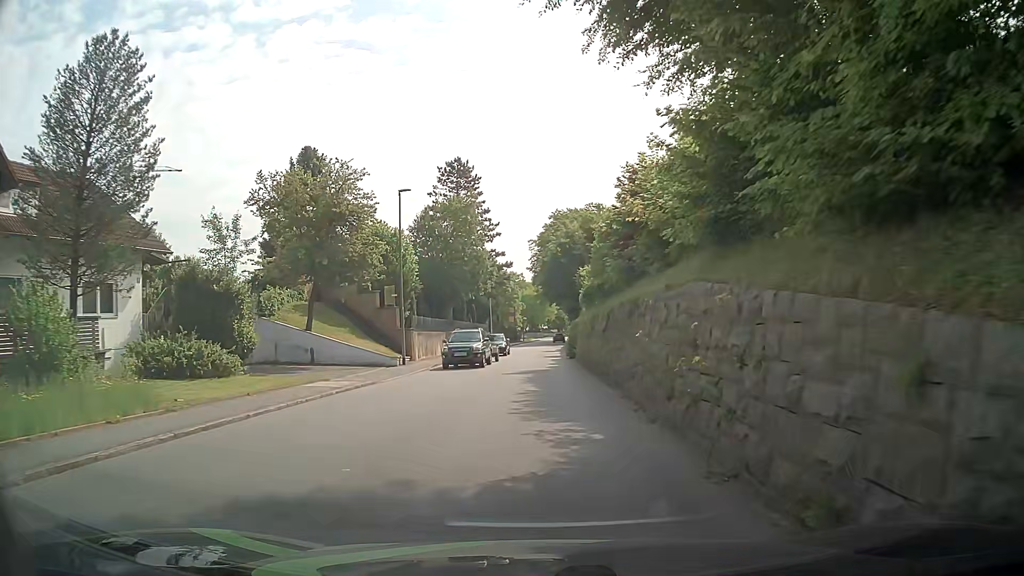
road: tertiary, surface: asphalt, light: Day
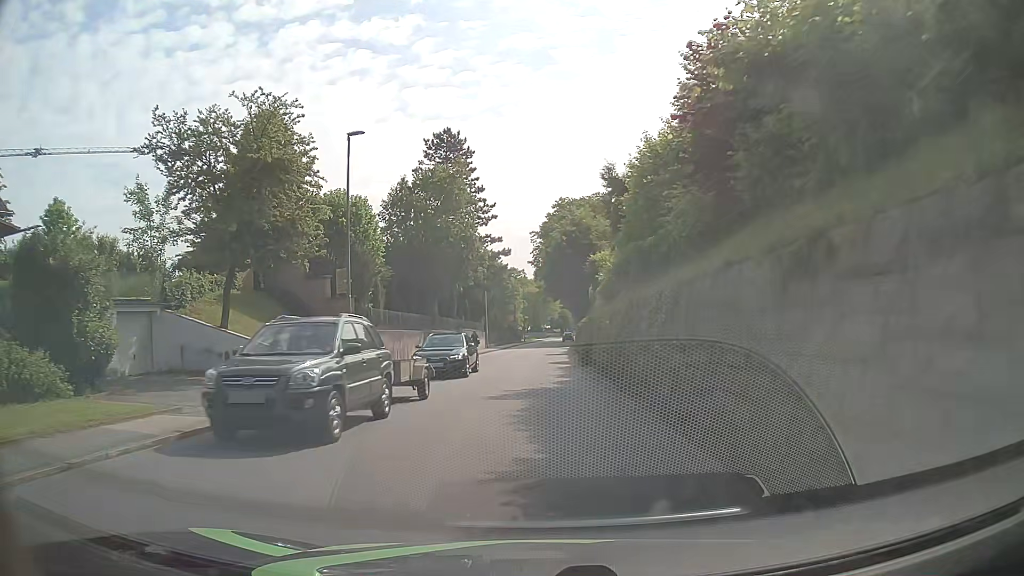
(-0.2, +9.3) m; -3°
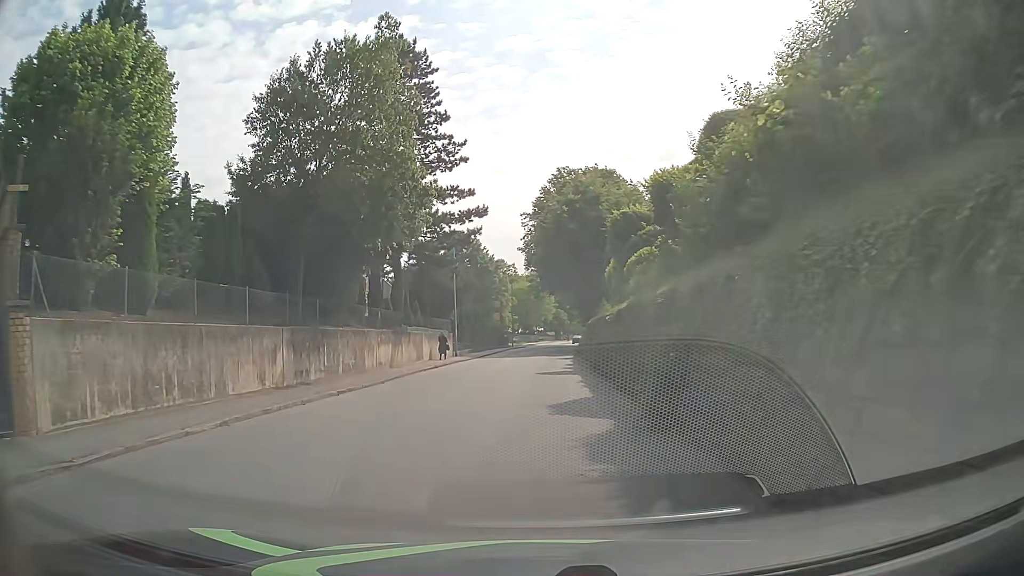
(+0.2, +18.5) m; +1°
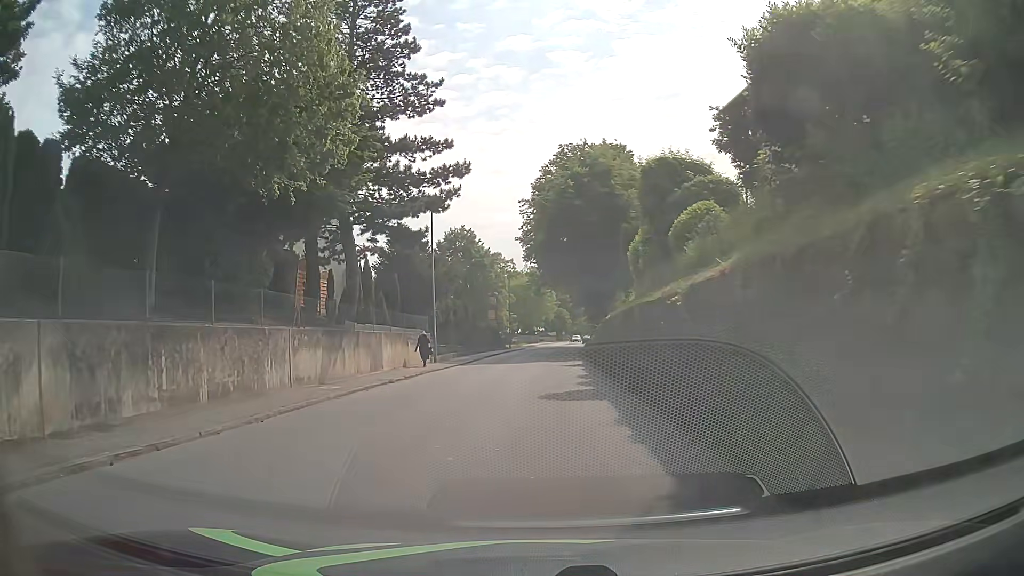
(0.0, +9.2) m; 0°
(0, +10) (0, +20) (+1, +30) (+1, +40) (+2, +50) (+2, +60) (+3, +70) (+4, +80) (+5, +90) (+7, +100) m
